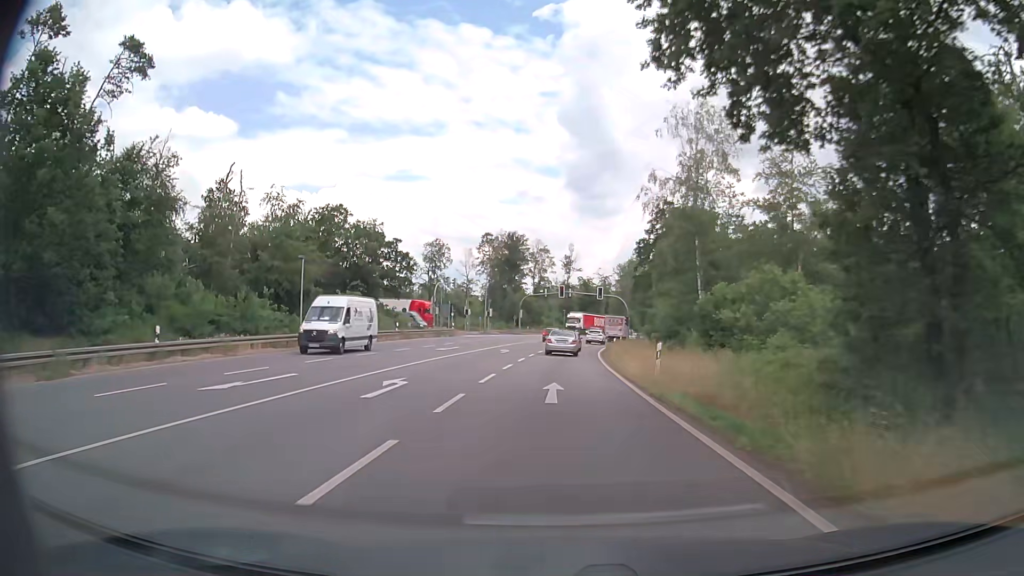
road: primary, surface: asphalt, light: Day
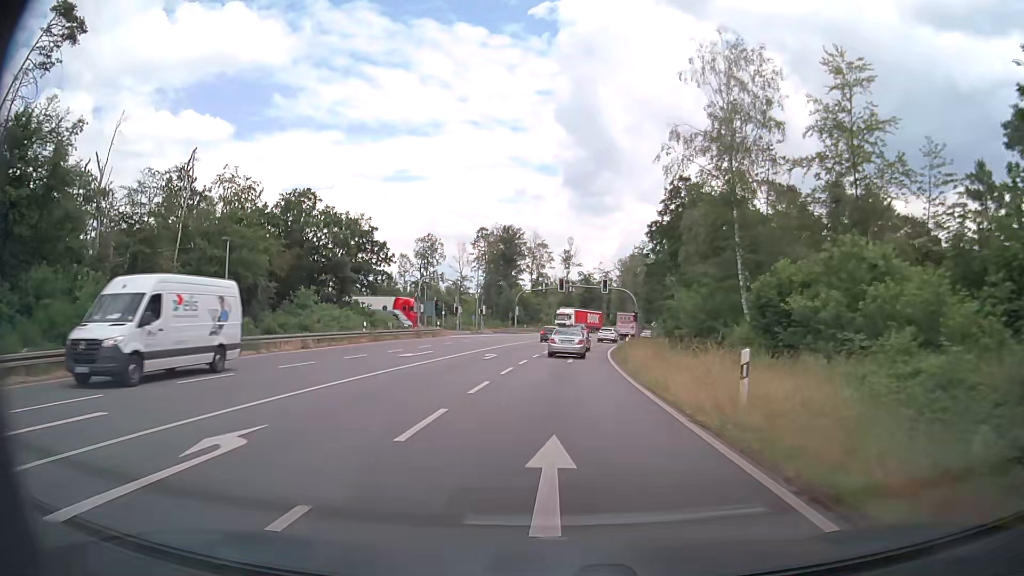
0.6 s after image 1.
(0.0, +8.8) m; 0°
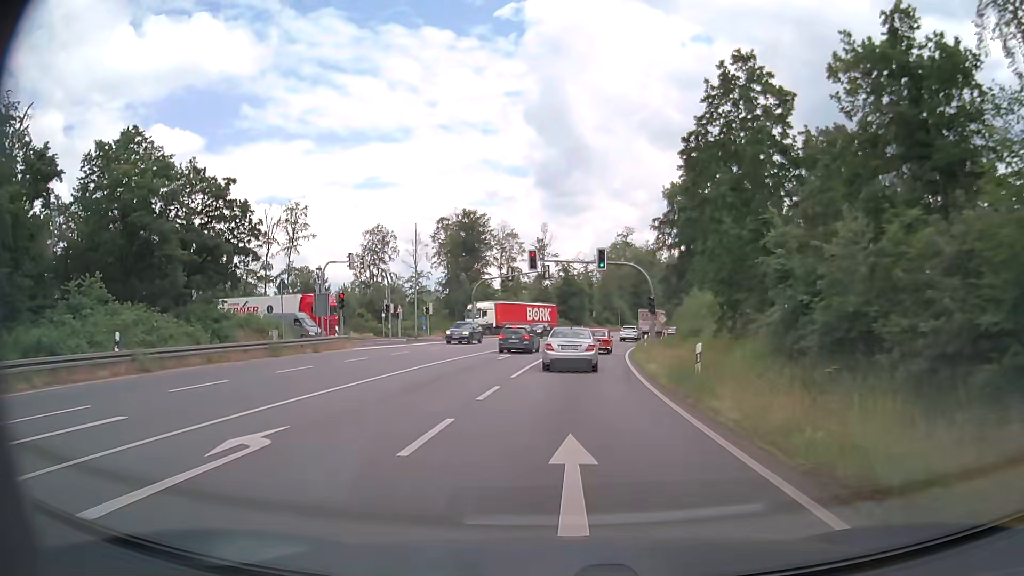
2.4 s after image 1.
(+0.3, +24.4) m; +2°
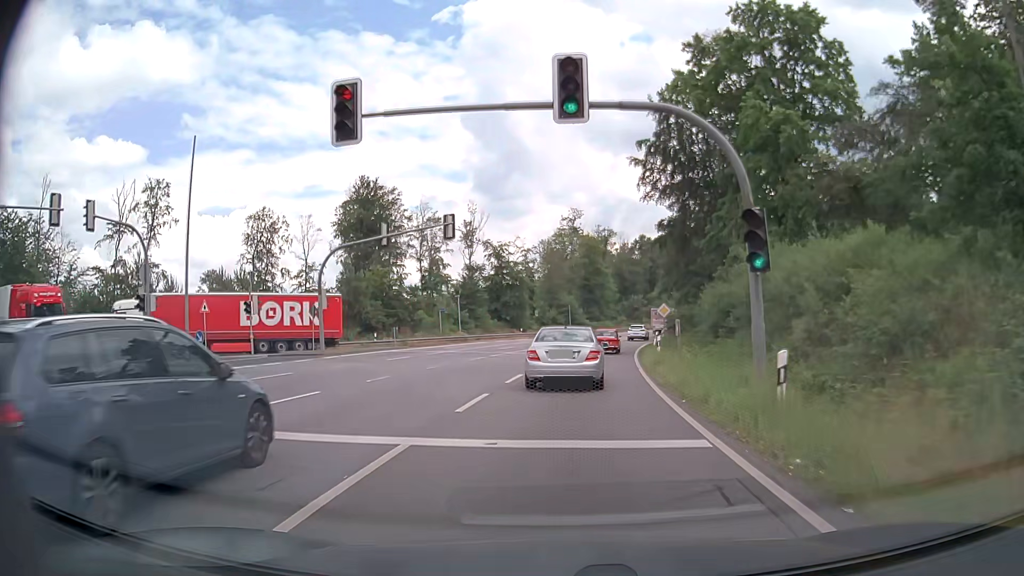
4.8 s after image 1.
(+1.3, +30.8) m; +5°
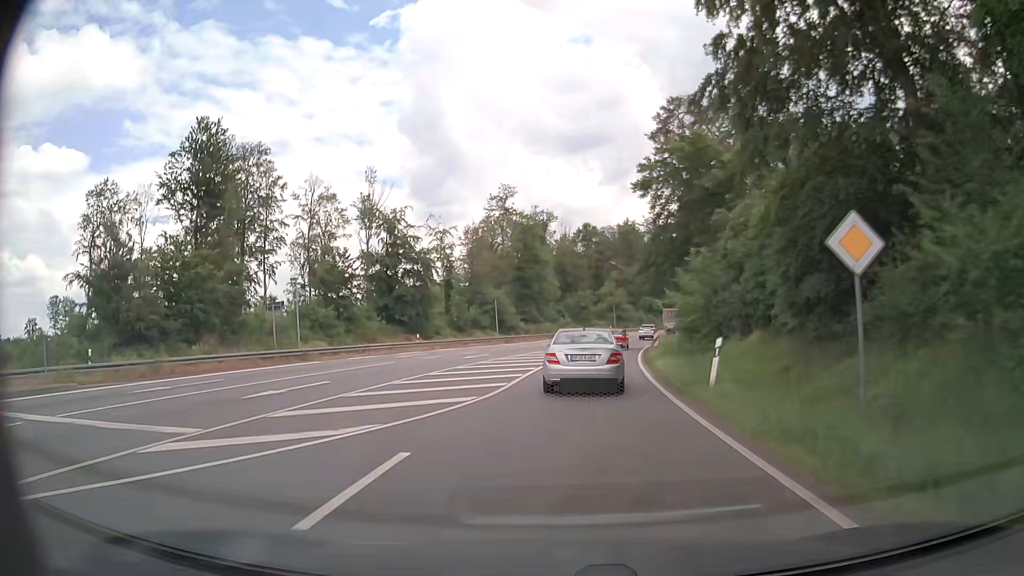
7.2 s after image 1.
(+1.5, +30.0) m; +6°
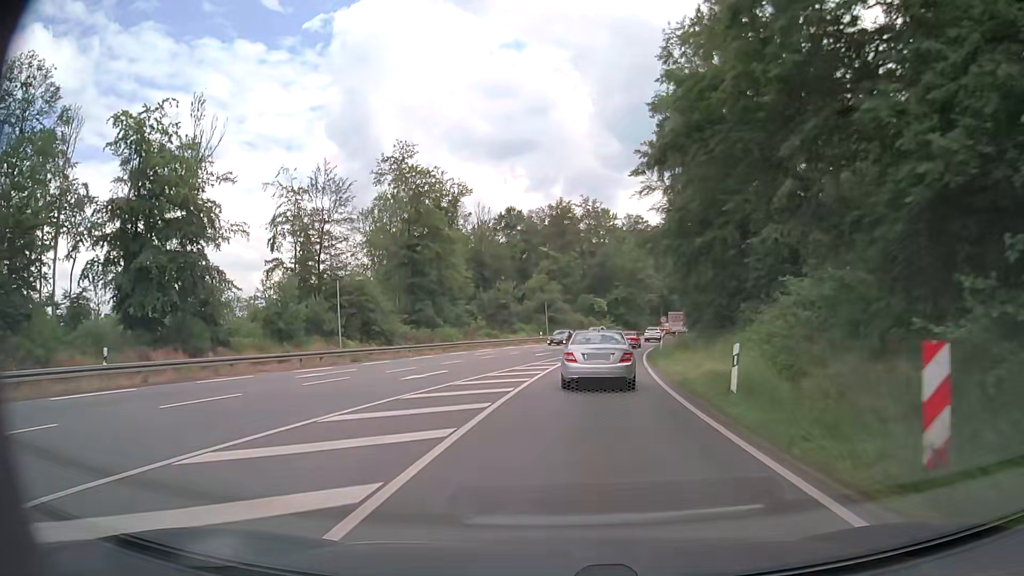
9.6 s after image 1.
(+1.6, +32.7) m; +6°
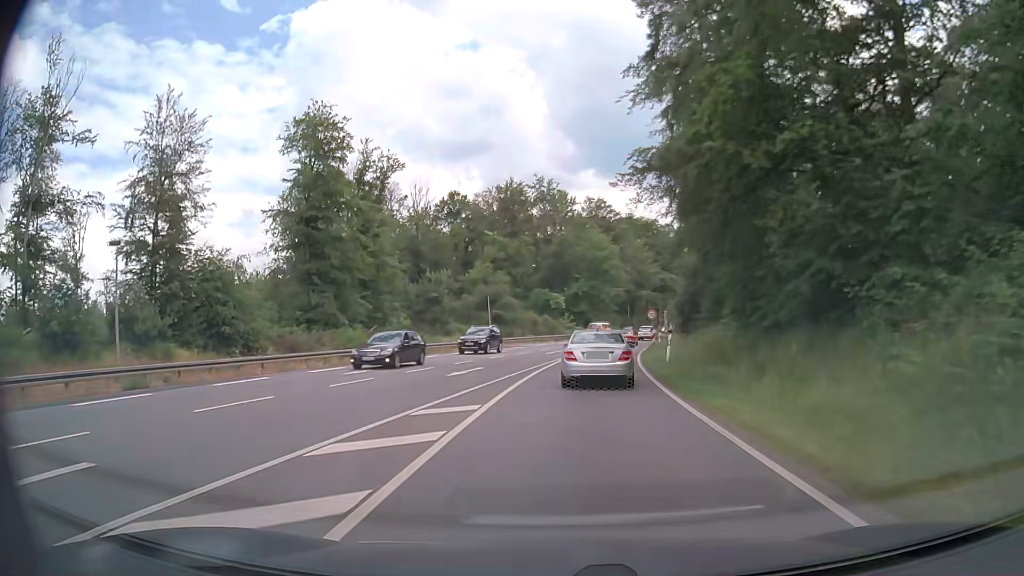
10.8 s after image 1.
(+0.7, +17.9) m; +4°
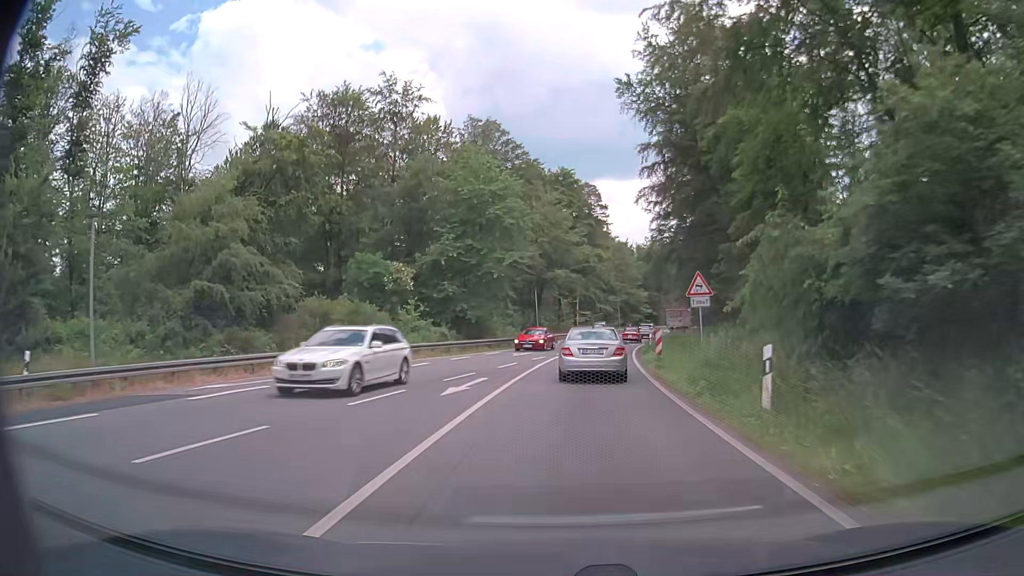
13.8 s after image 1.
(+3.7, +45.6) m; +9°
(0, +10) (+1, +20) (+1, +30) (+2, +40) (+4, +50) (+6, +60) (+8, +69) (+10, +79) (+13, +89) (+16, +98) m
